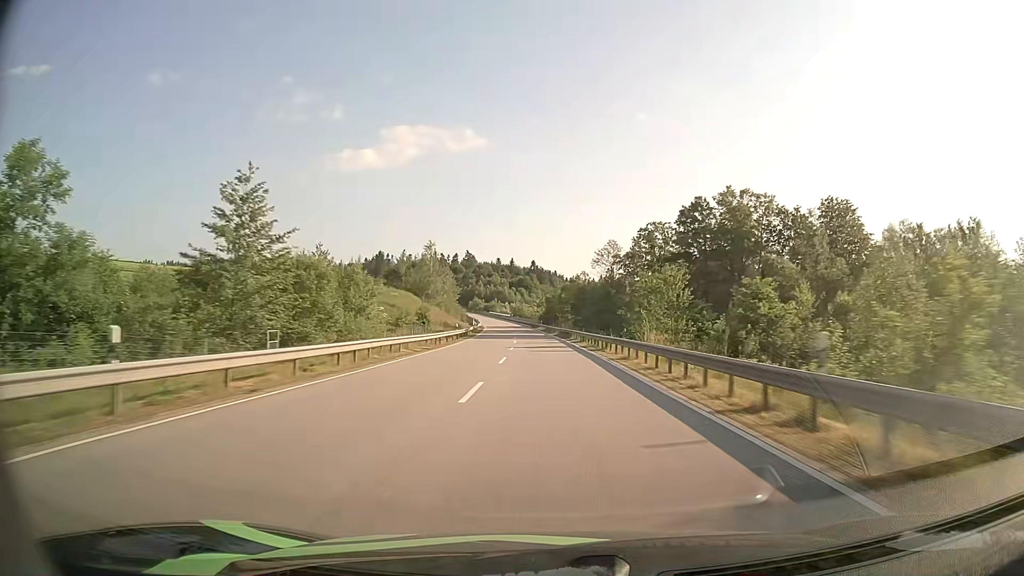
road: primary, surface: asphalt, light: Day
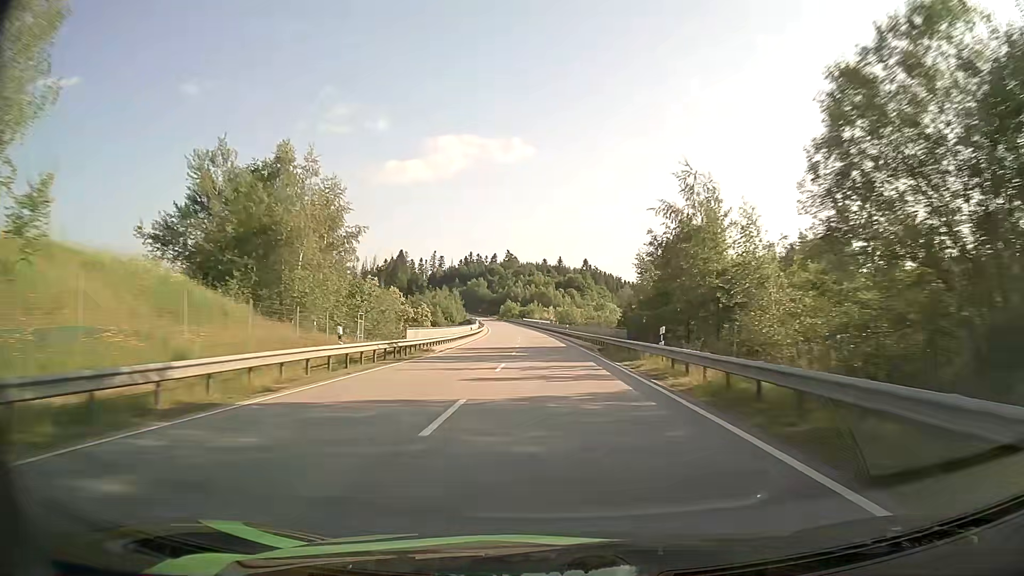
(-2.9, +86.9) m; -4°
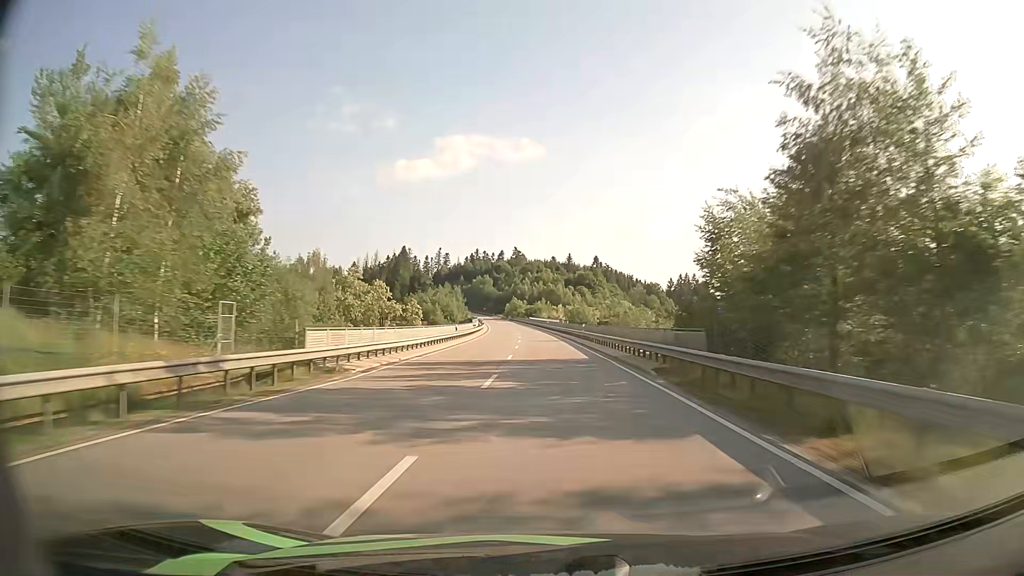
(-0.1, +17.3) m; -1°
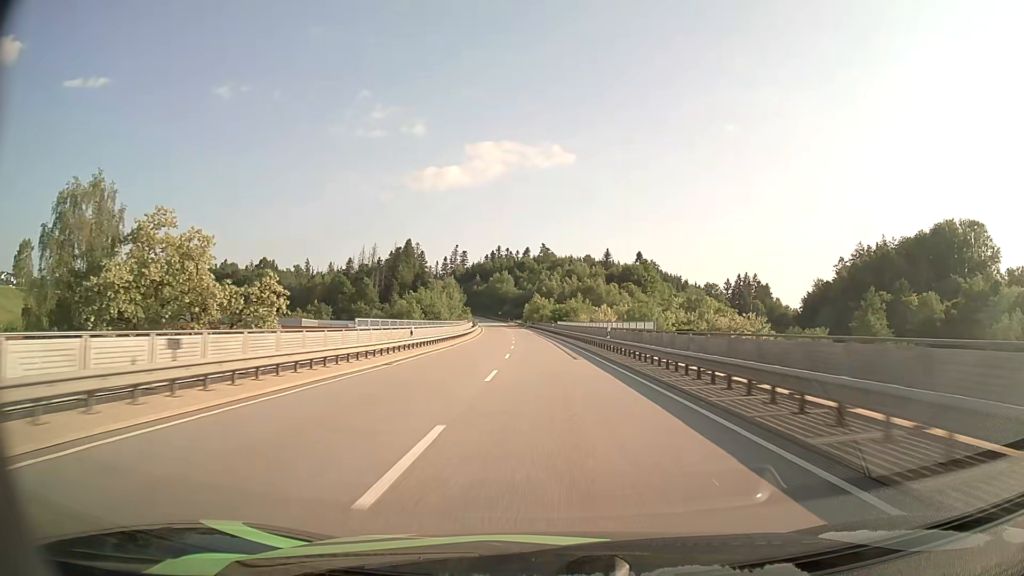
(-1.8, +69.4) m; -3°
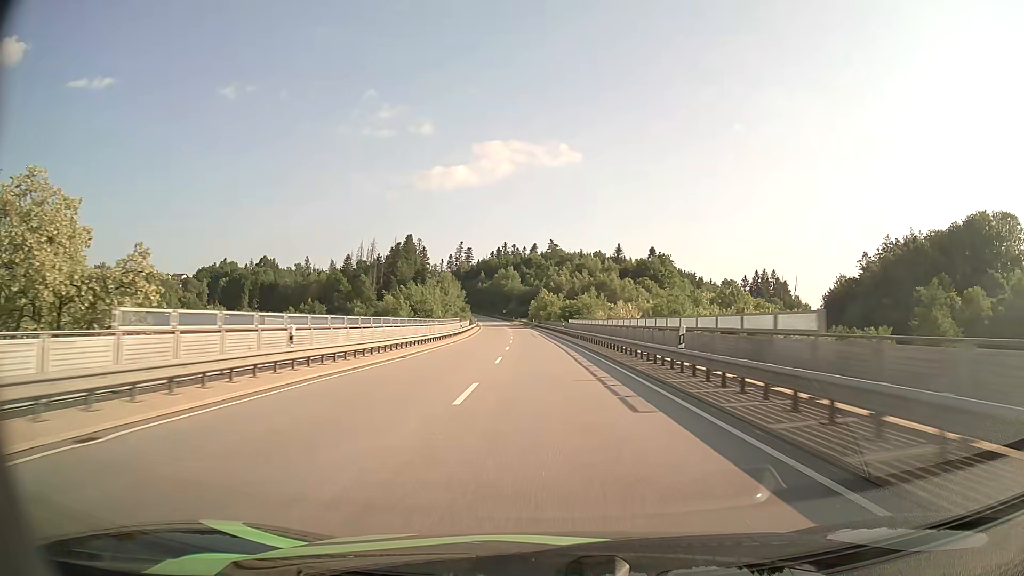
(-0.1, +17.3) m; -1°
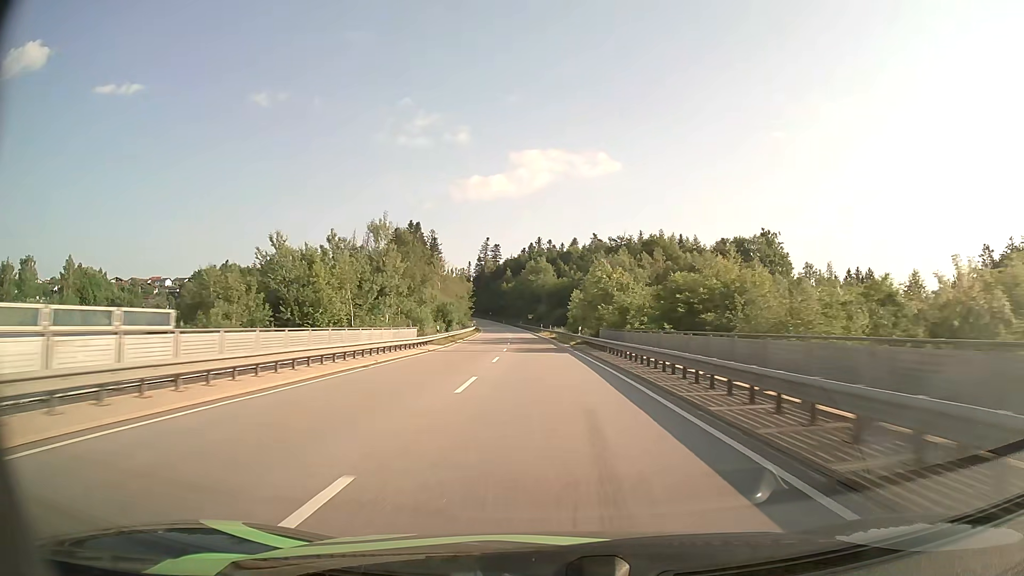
(-2.0, +69.3) m; -3°
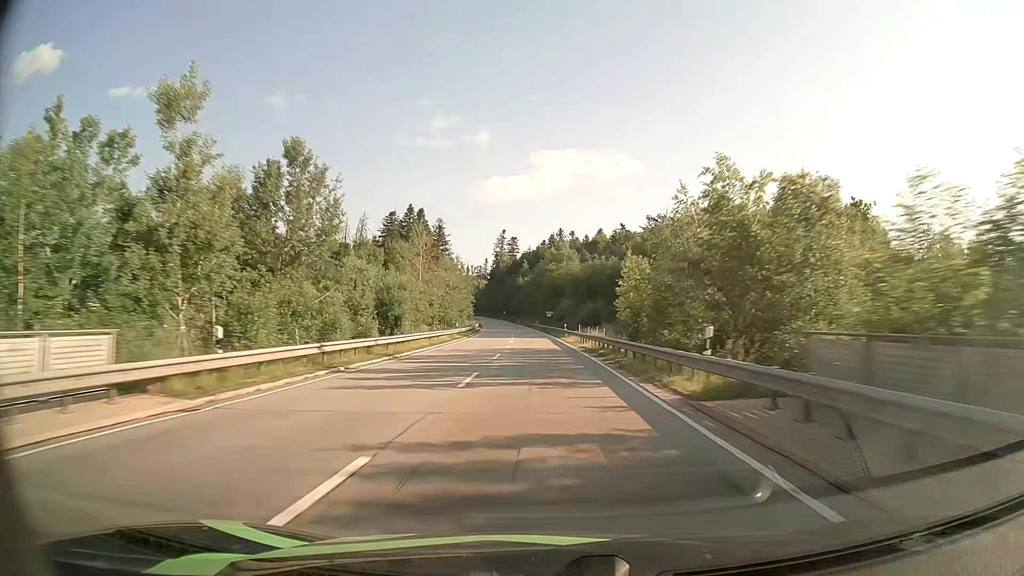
(-0.6, +34.6) m; -2°
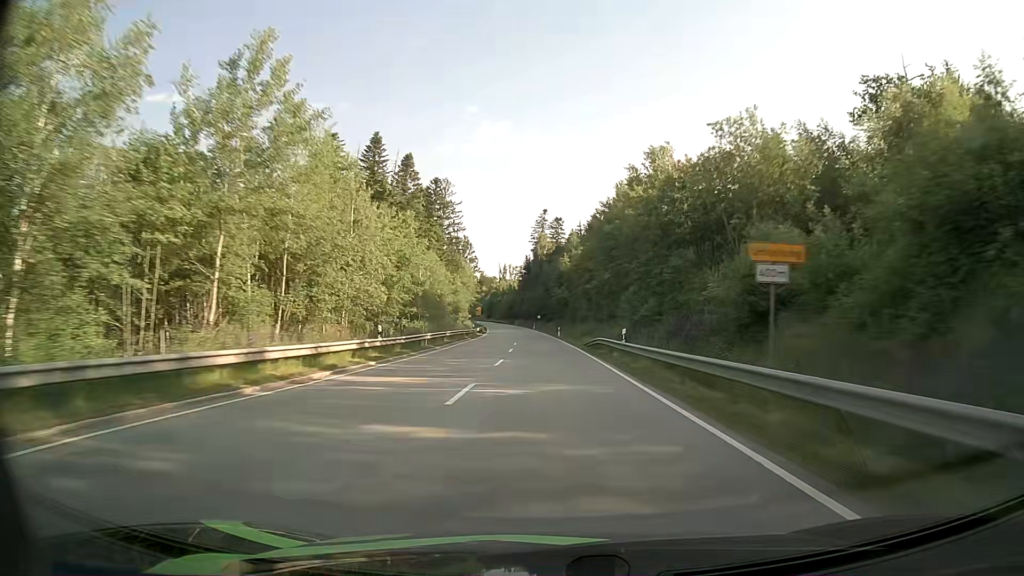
(-2.9, +86.5) m; -4°
(0, +10) (0, +20) (0, +30) (-1, +40) (-1, +50) (-1, +60) (-2, +70) (-2, +80) (-3, +90) (-4, +100) m
